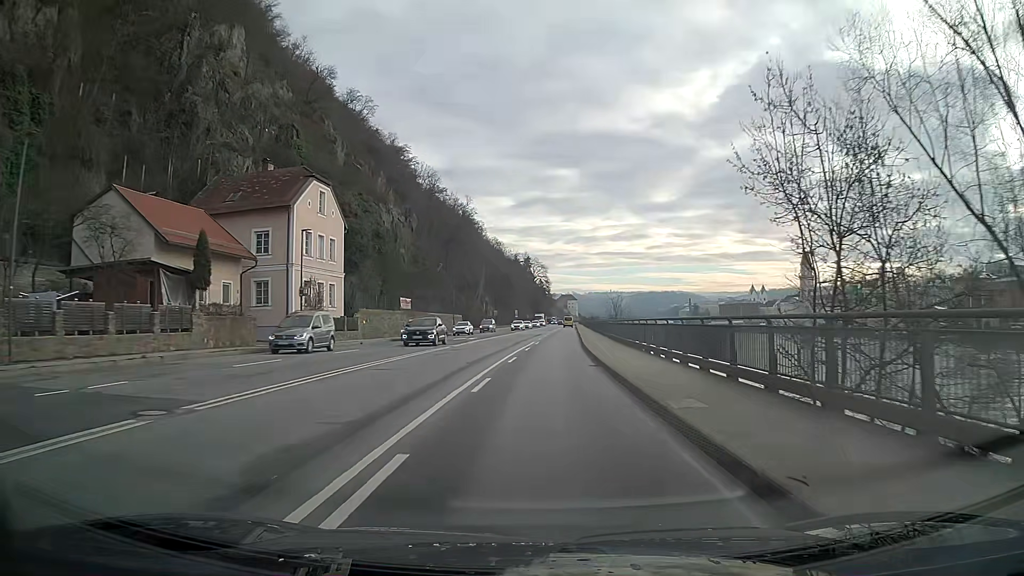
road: primary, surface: asphalt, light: Day
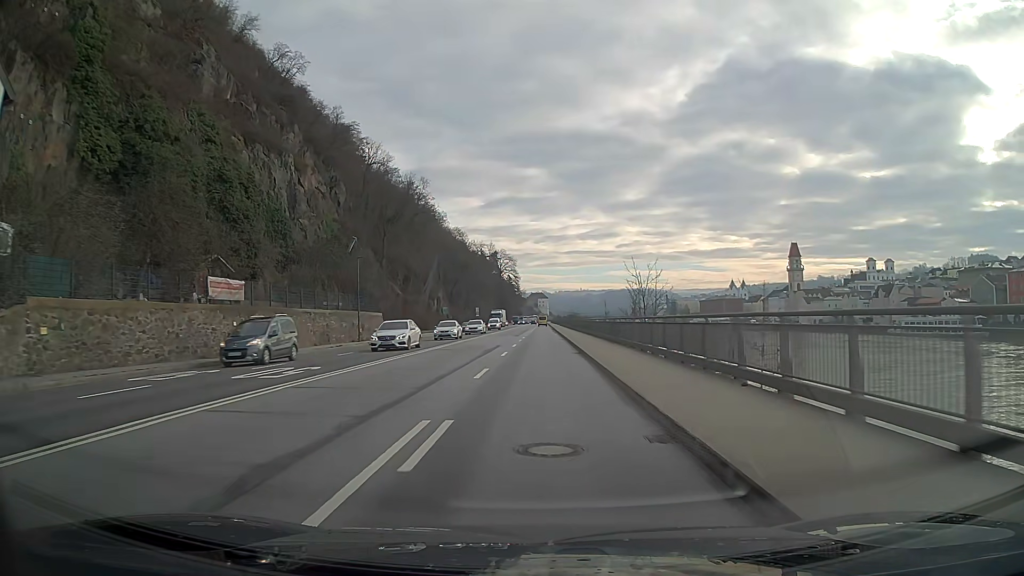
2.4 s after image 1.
(+0.8, +33.6) m; +2°
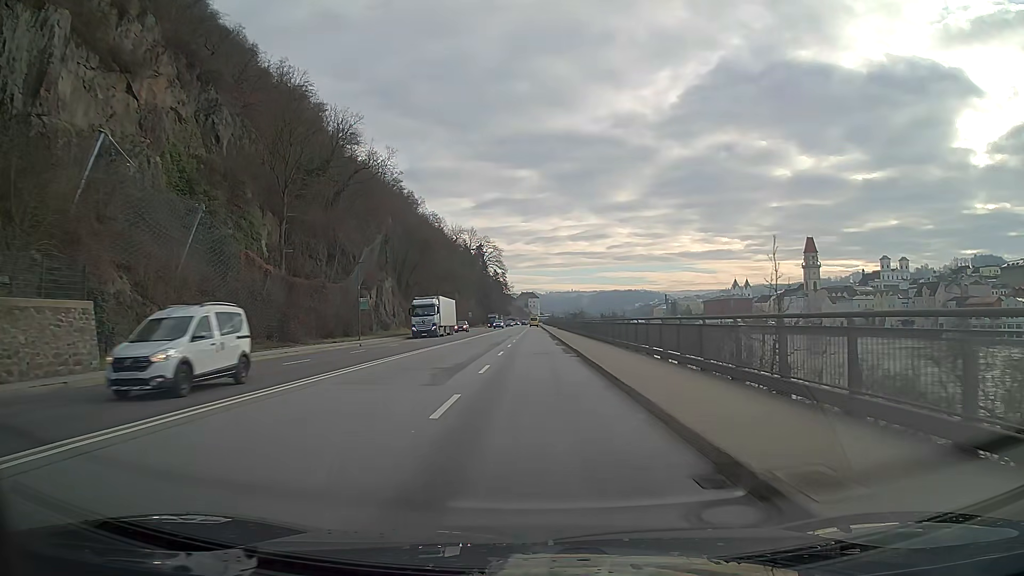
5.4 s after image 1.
(+0.3, +42.2) m; +1°
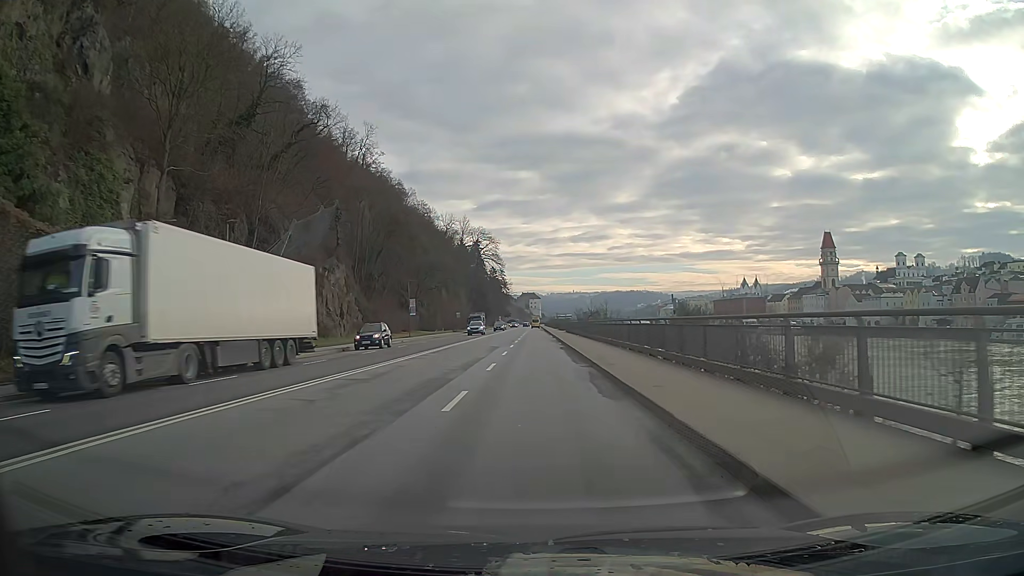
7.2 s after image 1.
(0.0, +25.1) m; 0°
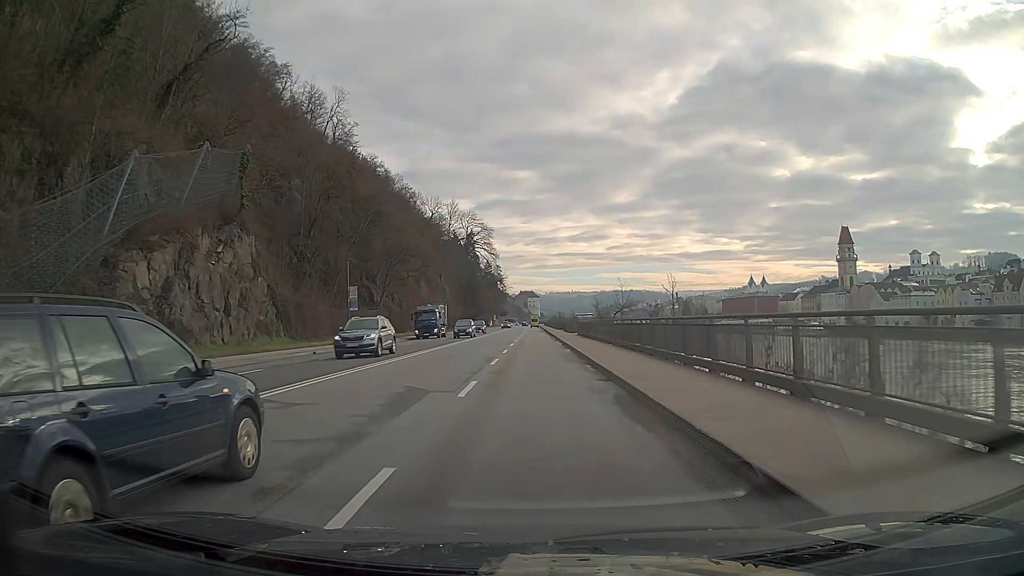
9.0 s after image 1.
(0.0, +25.1) m; 0°
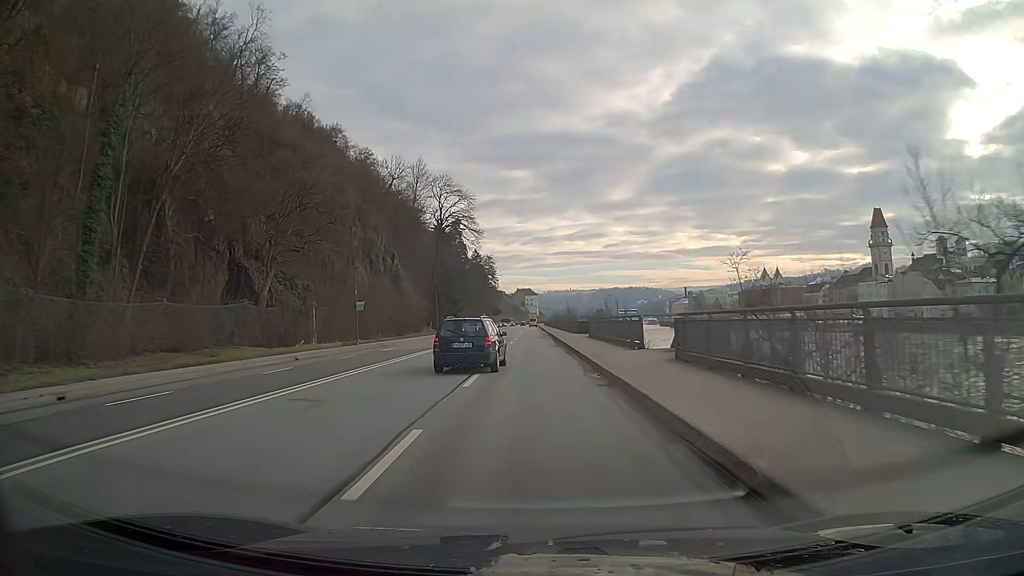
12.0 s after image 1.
(+0.1, +42.1) m; 0°
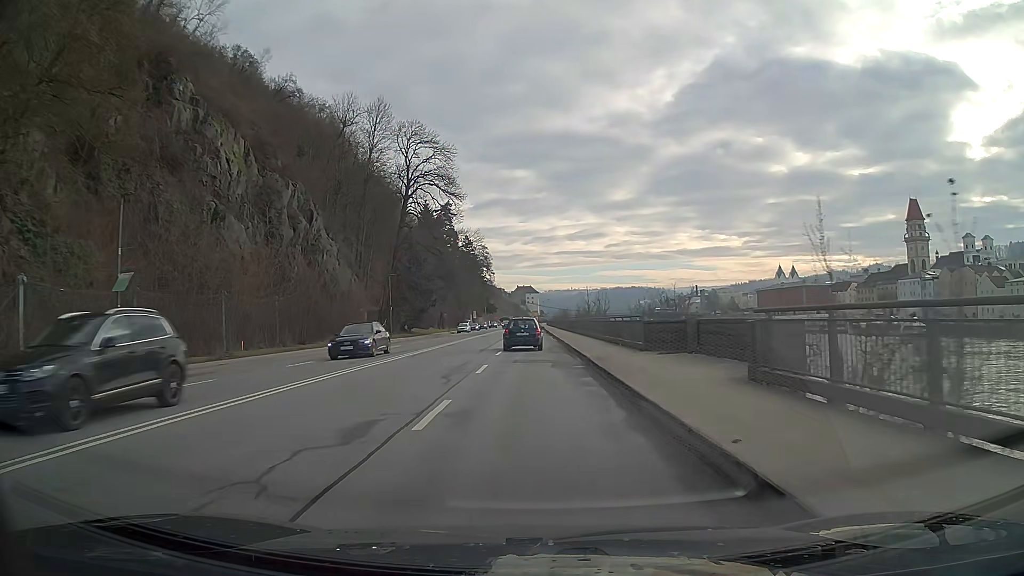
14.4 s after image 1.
(-0.1, +34.0) m; 0°
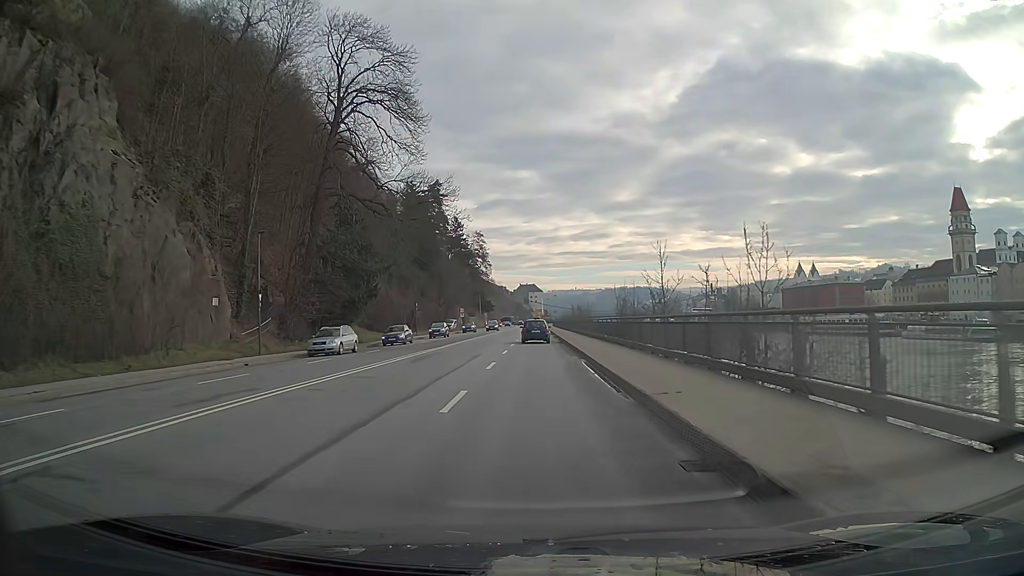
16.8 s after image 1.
(-0.1, +34.3) m; 0°
